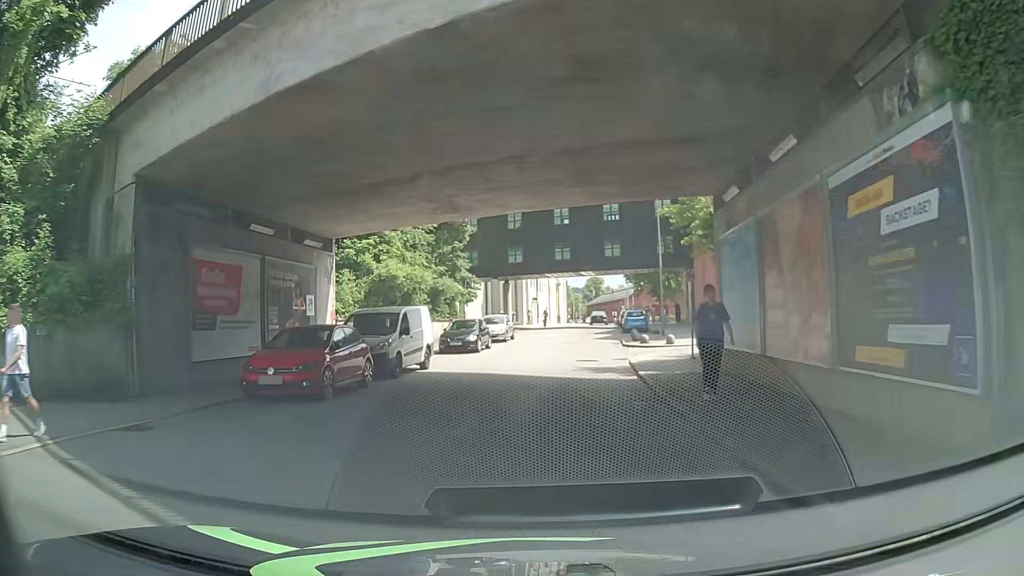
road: tertiary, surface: asphalt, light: Day
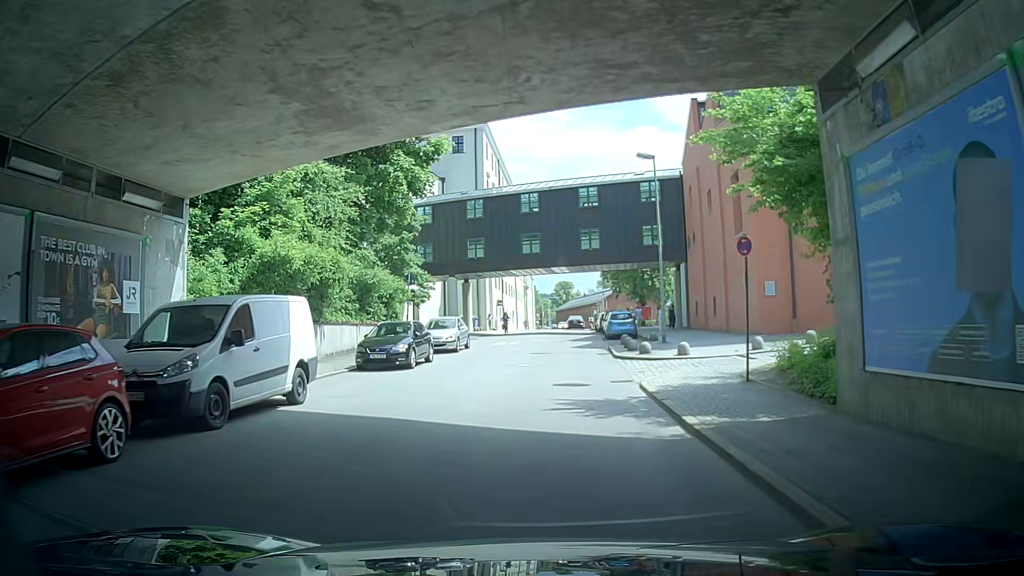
(0.0, +8.9) m; 0°
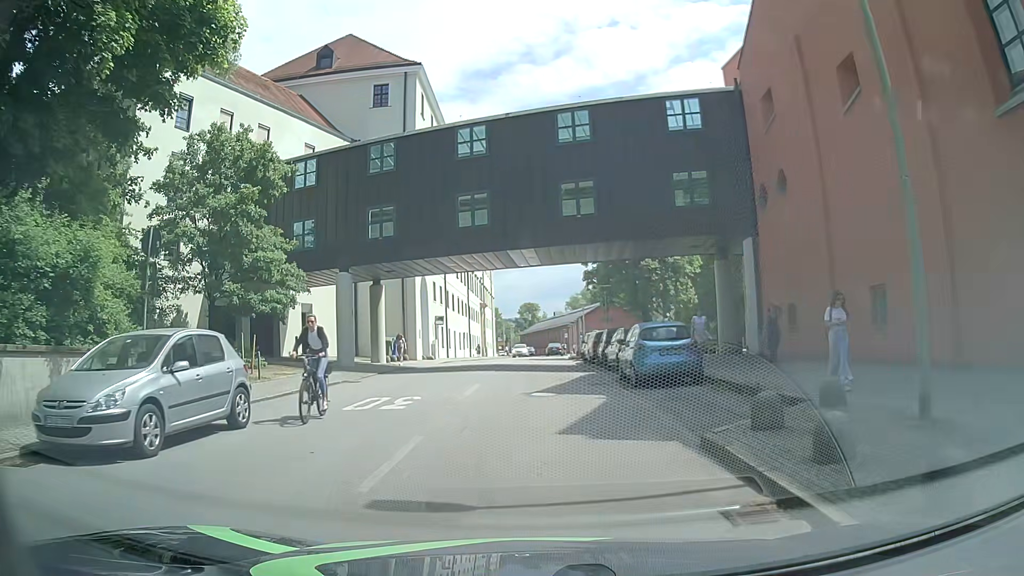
(+0.7, +21.5) m; +5°
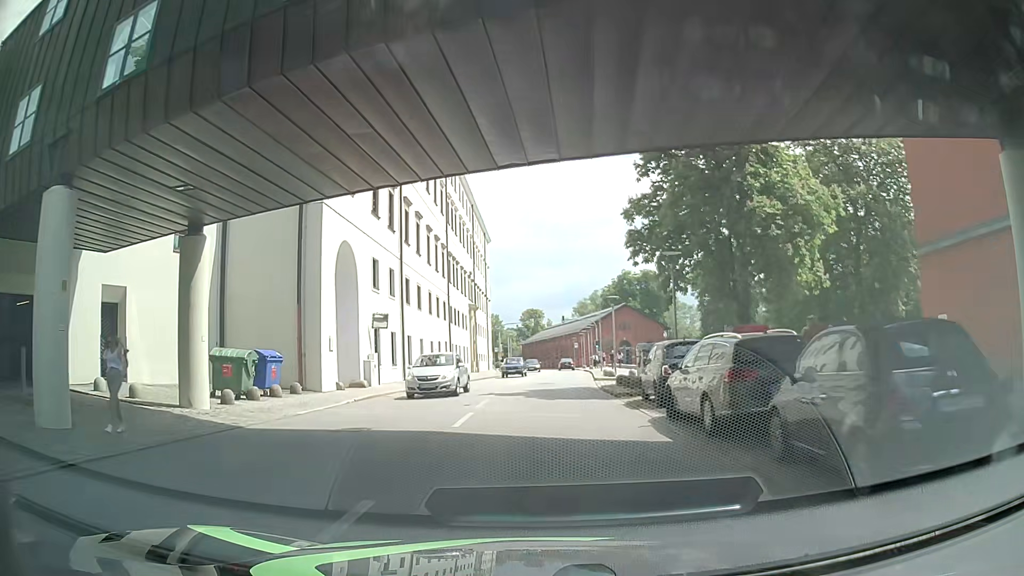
(0.0, +20.9) m; -1°
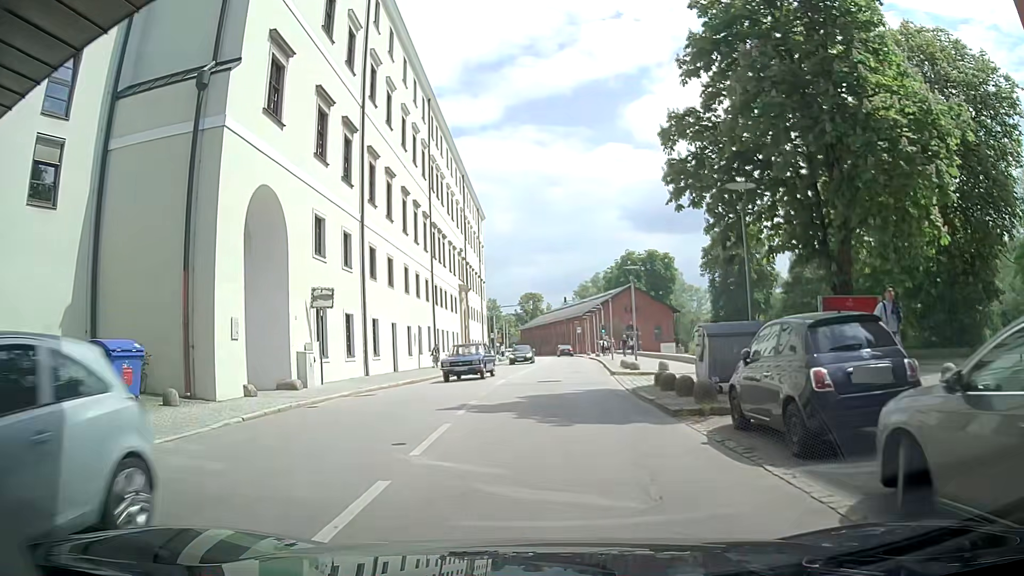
(+0.1, +8.5) m; +2°
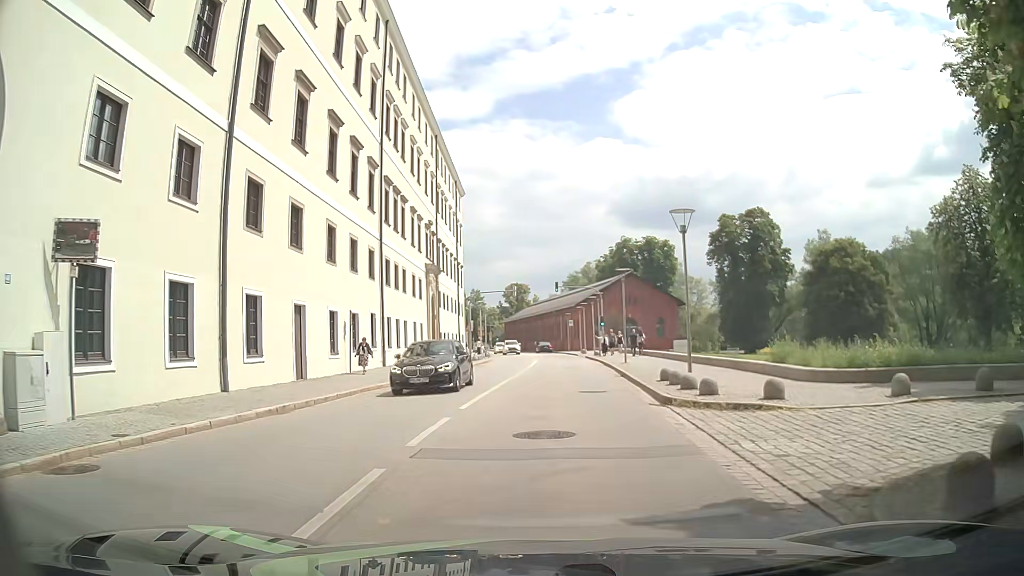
(-0.4, +13.2) m; -1°
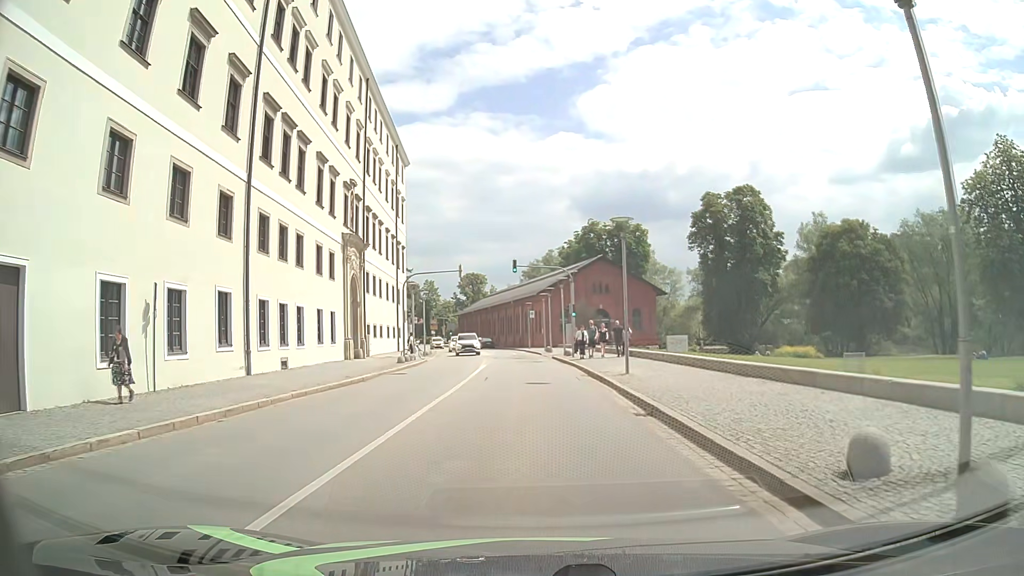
(+0.7, +13.4) m; +4°
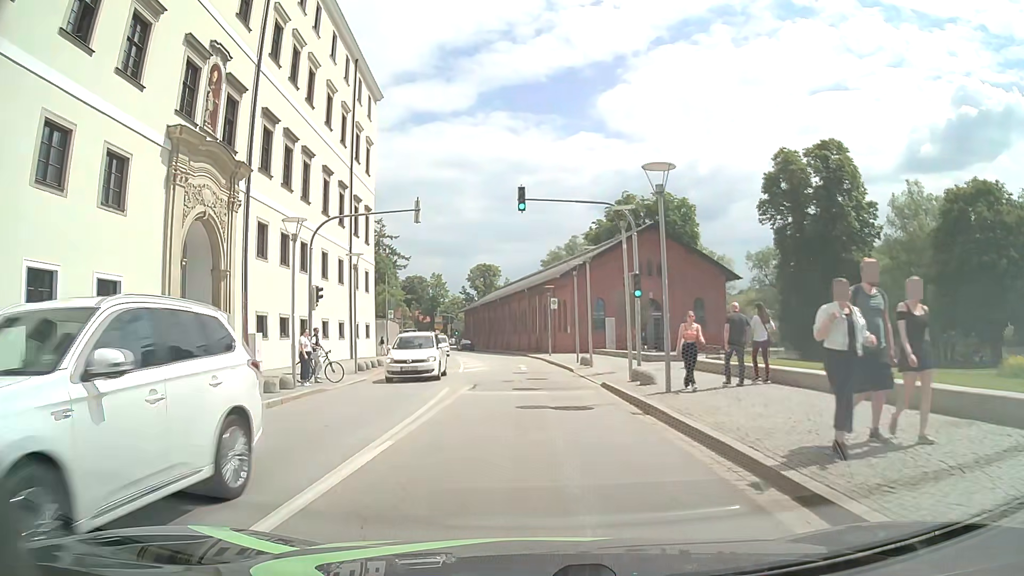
(-0.3, +22.9) m; -2°
(0, +10) (0, +20) (-1, +30) (-2, +40) (-3, +50) (-5, +60) (-7, +69) (-9, +79) (-12, +89) (-14, +99) m
